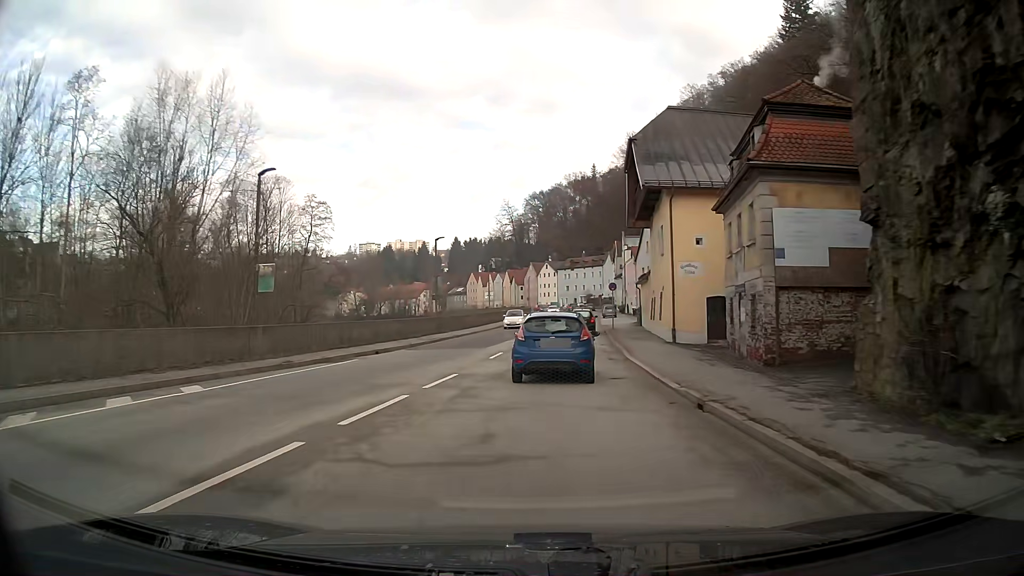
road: primary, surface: asphalt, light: Day
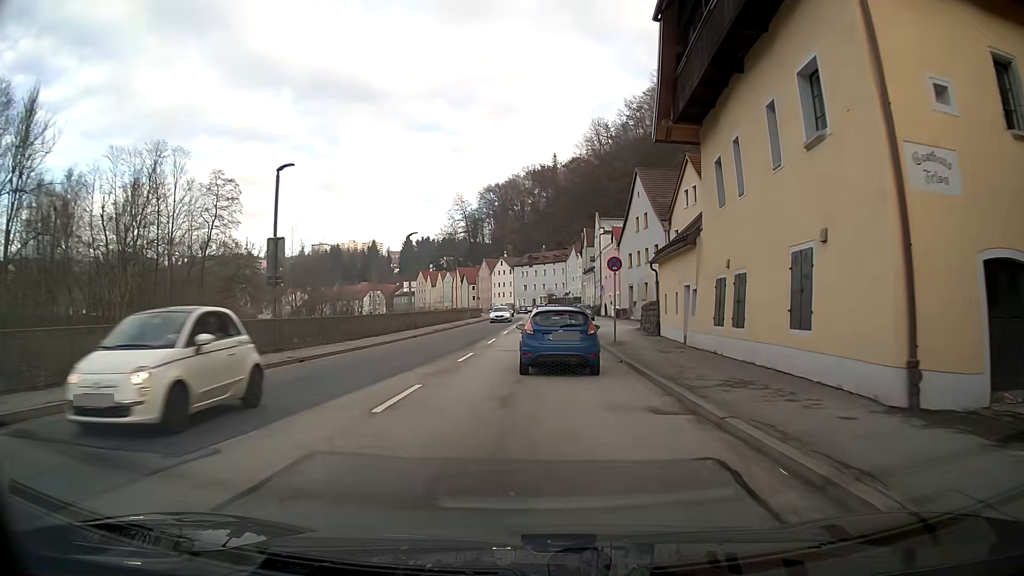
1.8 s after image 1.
(+0.6, +21.6) m; +3°
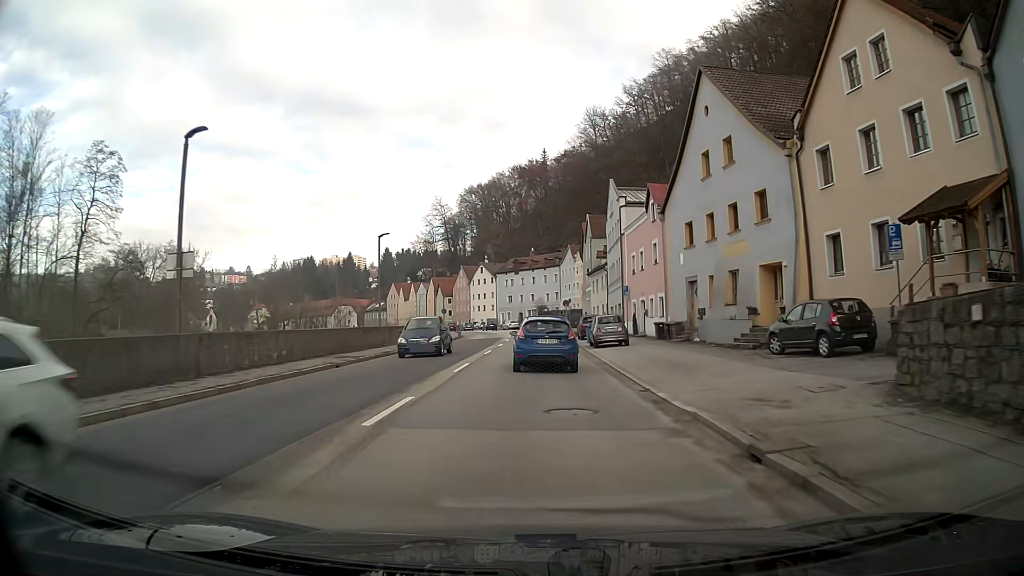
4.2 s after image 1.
(+0.3, +27.5) m; +1°
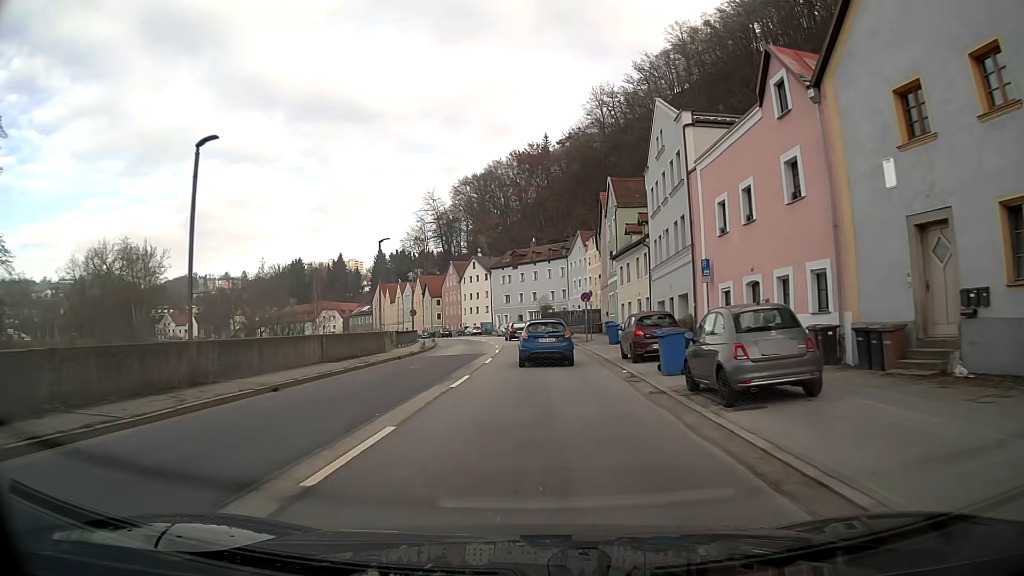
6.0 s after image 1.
(0.0, +21.1) m; 0°
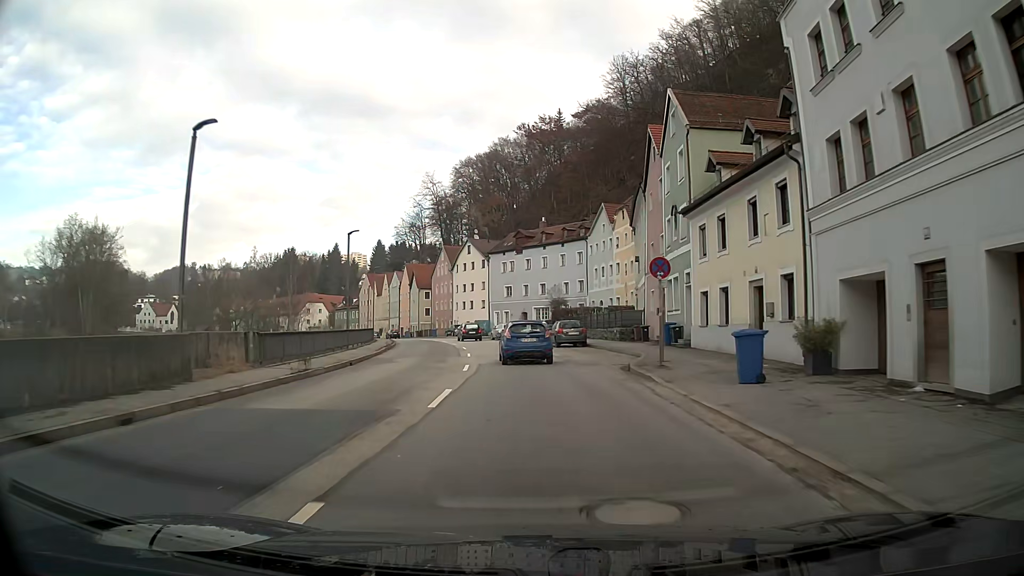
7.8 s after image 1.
(-0.2, +21.9) m; -1°
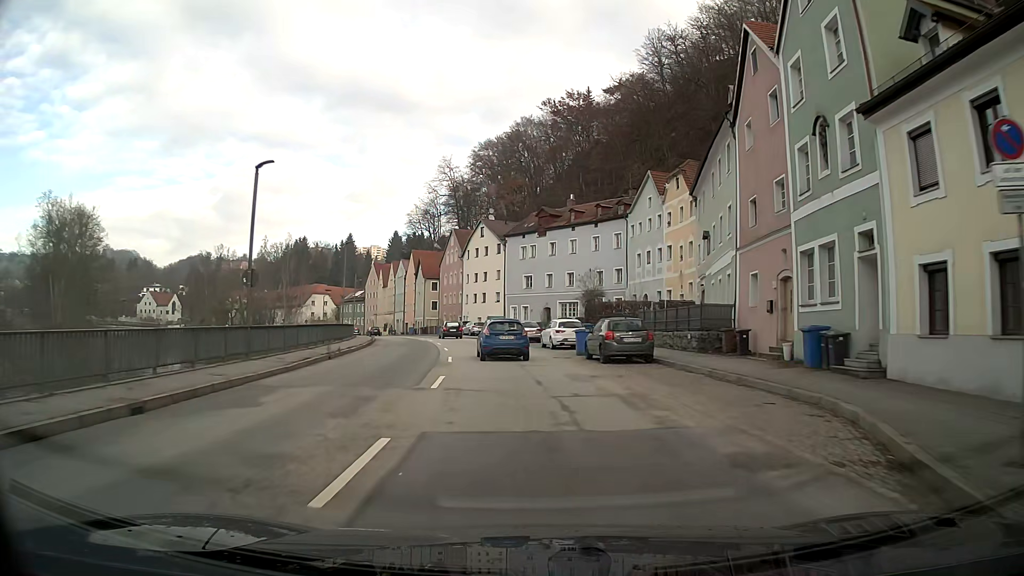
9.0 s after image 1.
(-0.3, +15.1) m; -2°
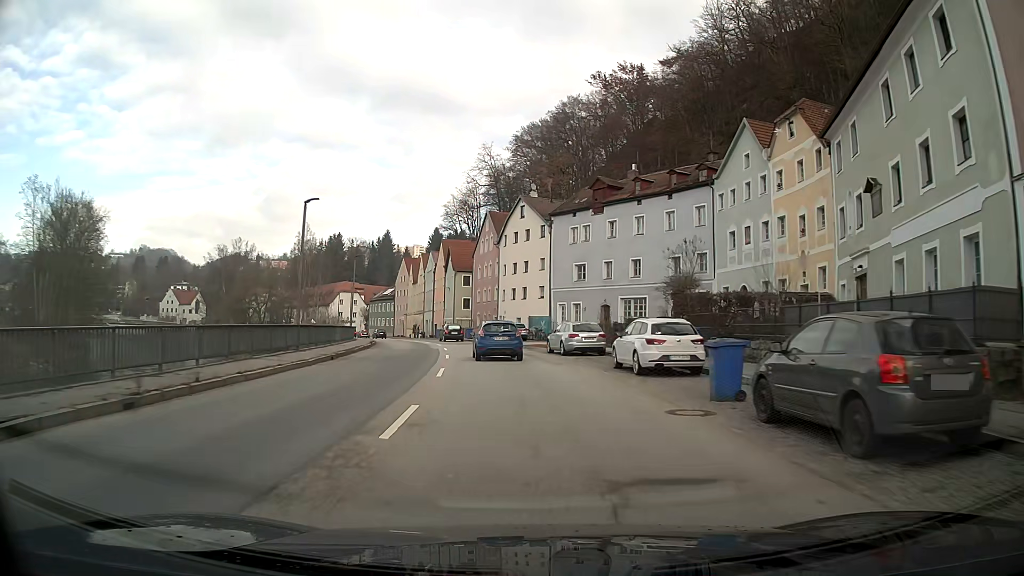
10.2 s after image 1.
(-0.5, +15.3) m; -4°
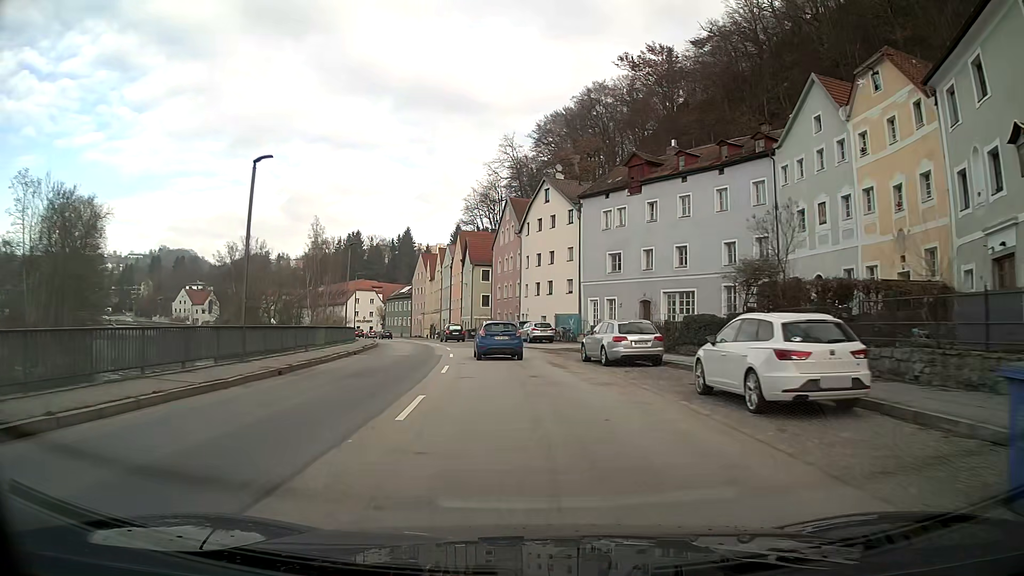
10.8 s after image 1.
(-0.1, +7.6) m; -2°
(0, +10) (-1, +20) (-2, +30) (-3, +40) (-5, +50) (-7, +59) (-10, +69) (-13, +79) (-16, +88) (-20, +97) m
